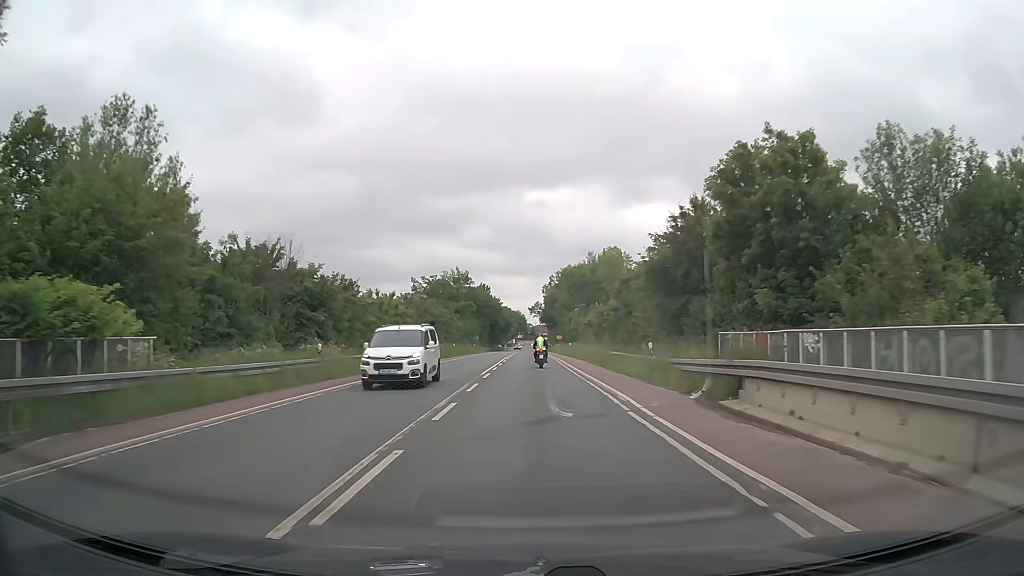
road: secondary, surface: asphalt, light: Day
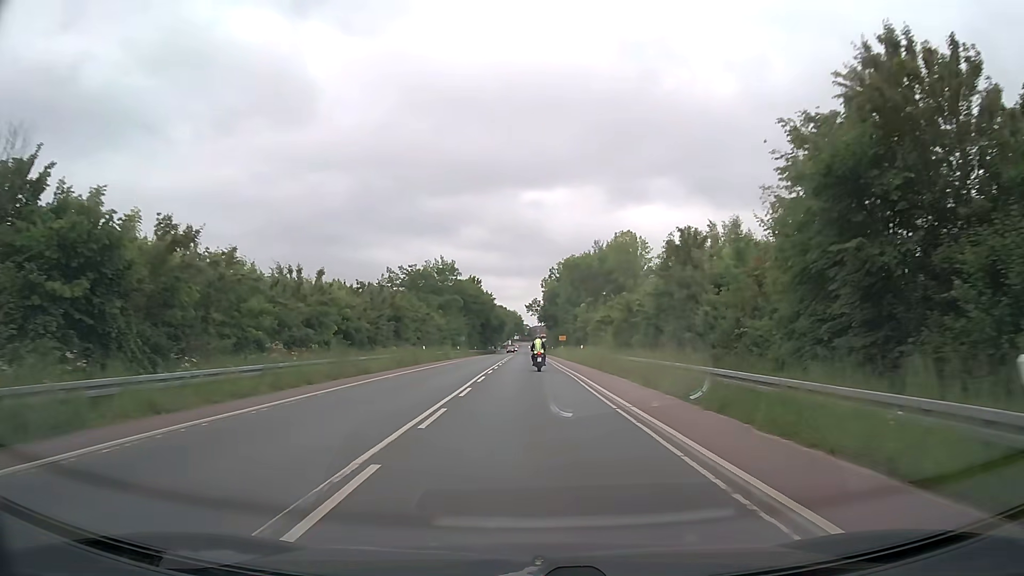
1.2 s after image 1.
(0.0, +19.6) m; 0°
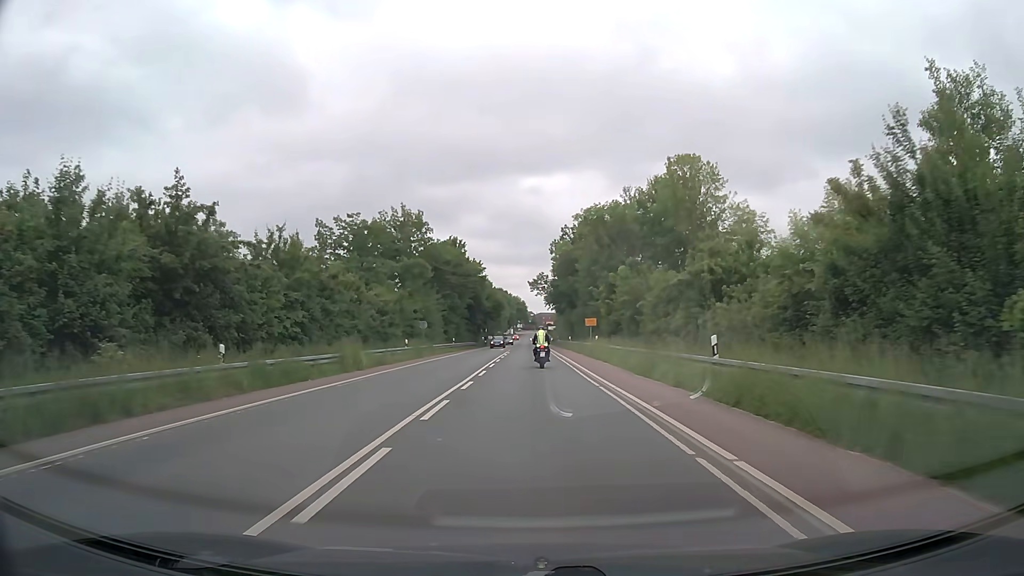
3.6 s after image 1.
(0.0, +37.0) m; 0°
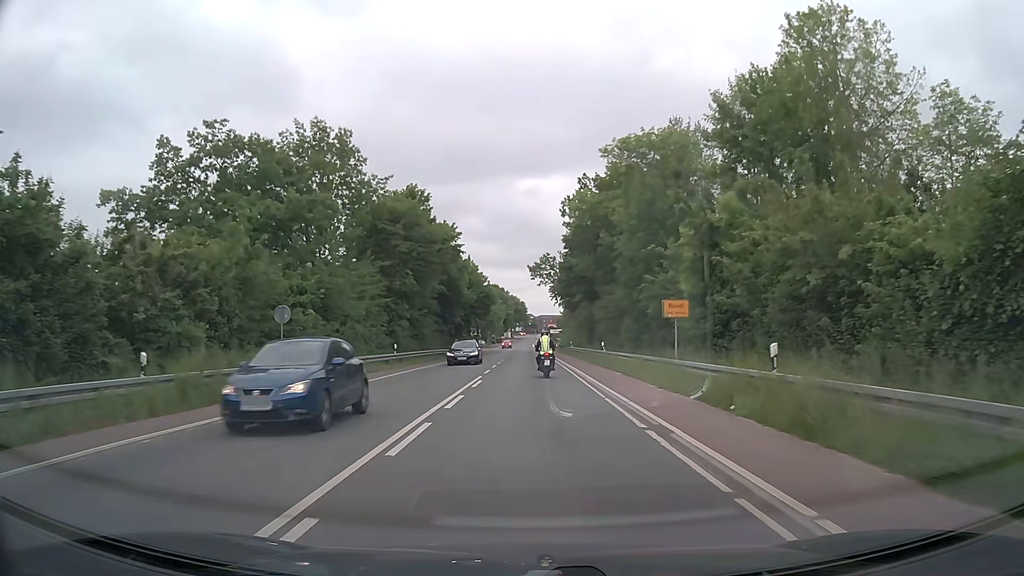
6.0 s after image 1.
(0.0, +32.0) m; 0°
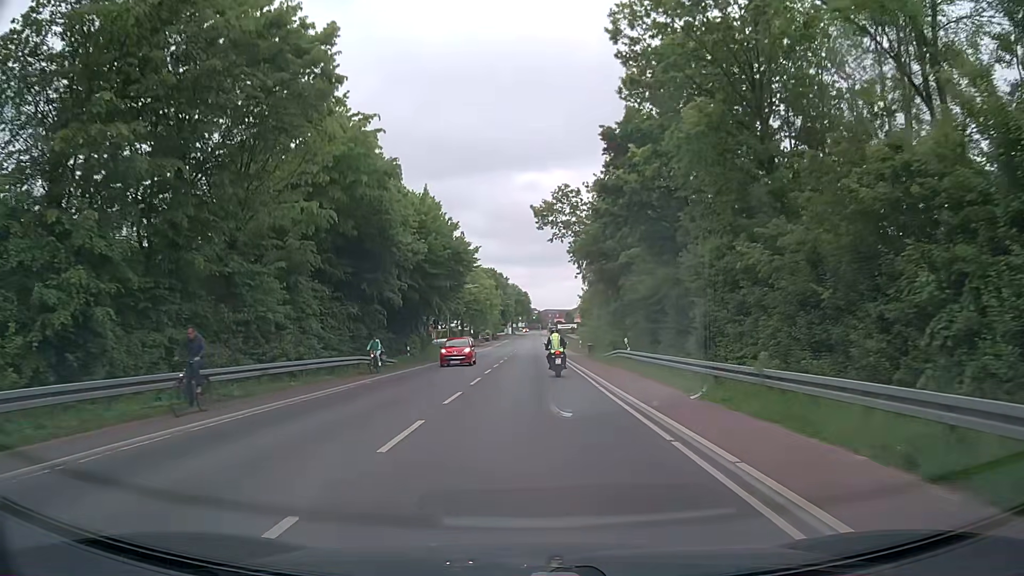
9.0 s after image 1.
(-0.3, +37.7) m; -1°
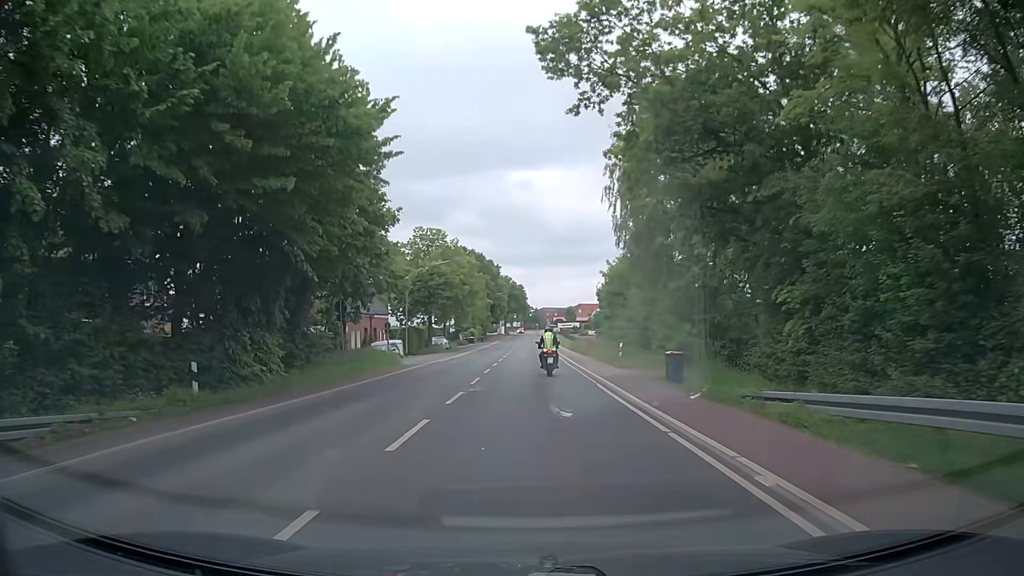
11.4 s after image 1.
(0.0, +29.8) m; 0°
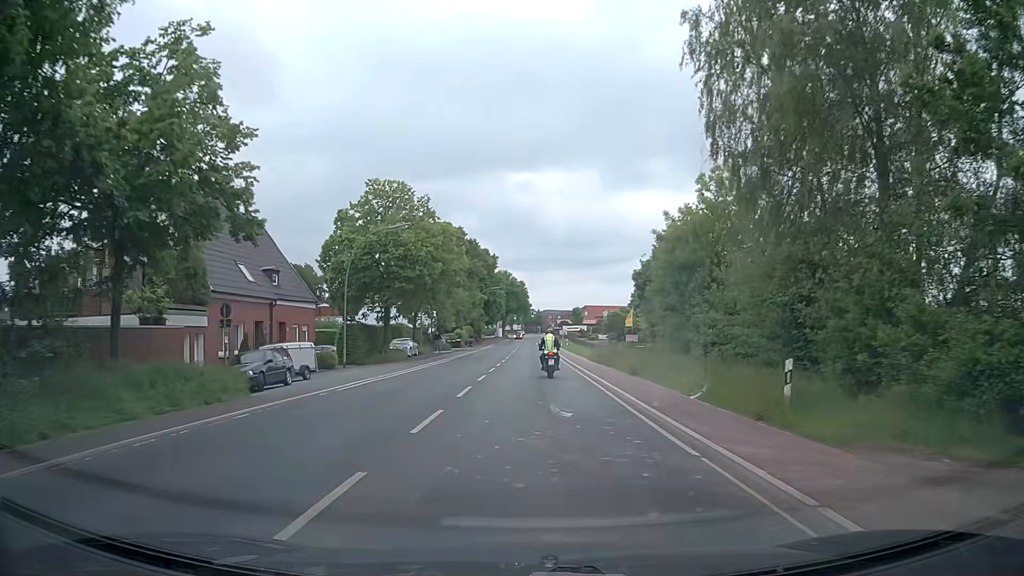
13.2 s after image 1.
(-0.1, +22.3) m; 0°
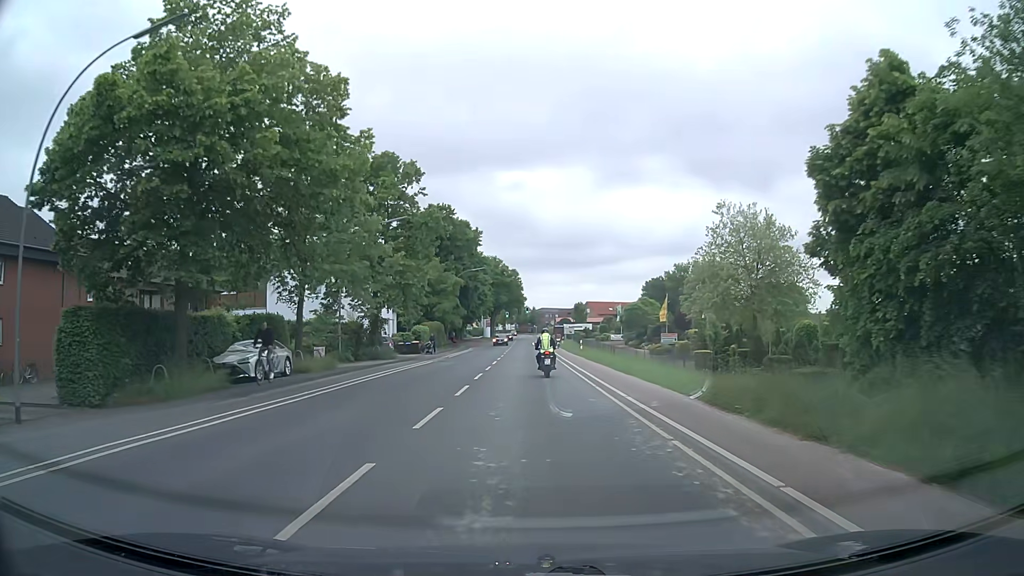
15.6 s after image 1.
(0.0, +29.4) m; 0°
(0, +10) (0, +20) (0, +30) (0, +40) (0, +50) (0, +60) (0, +70) (0, +80) (0, +90) (0, +100) m
